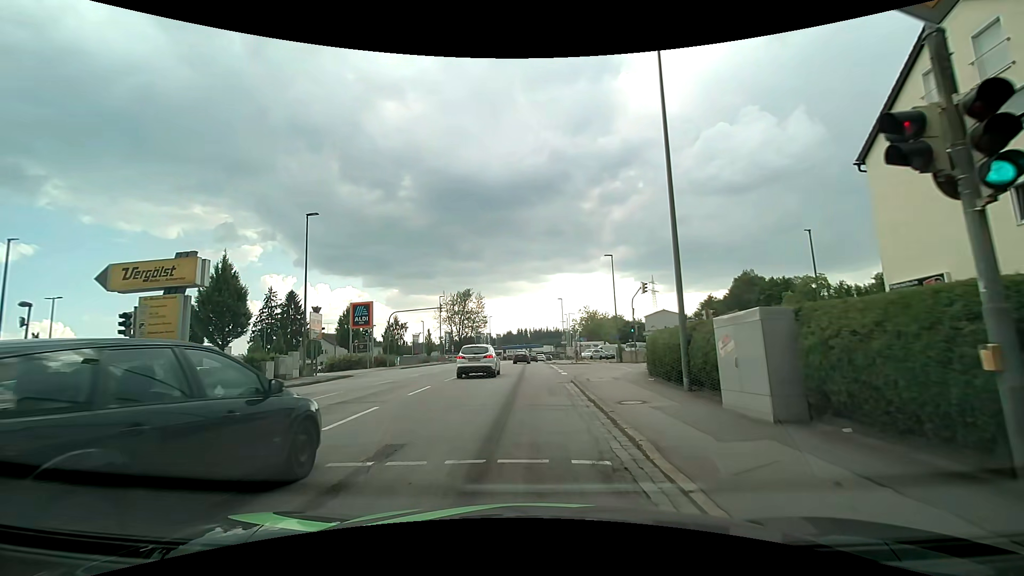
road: tertiary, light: Day
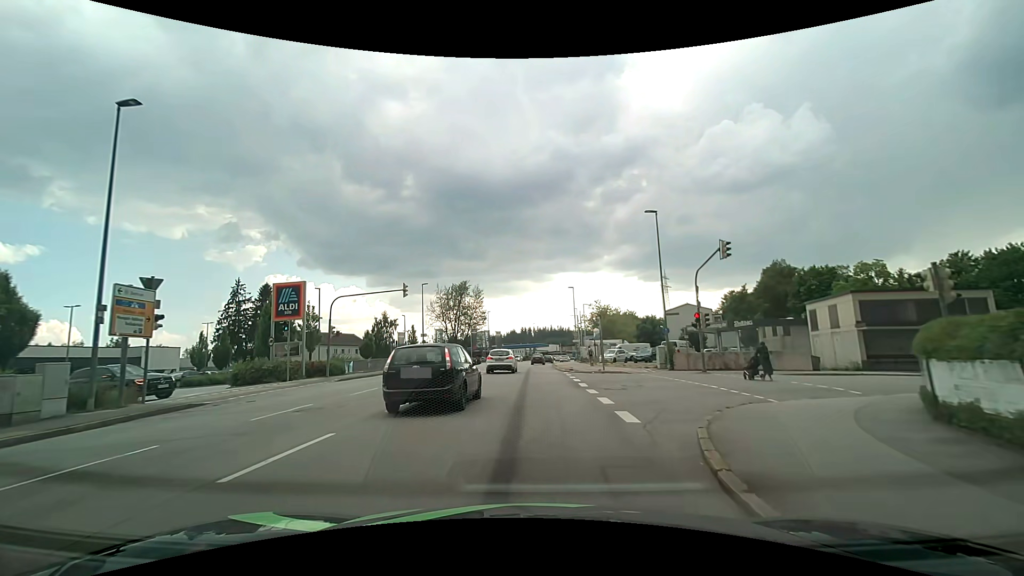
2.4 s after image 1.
(-0.4, +15.6) m; 0°
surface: asphalt
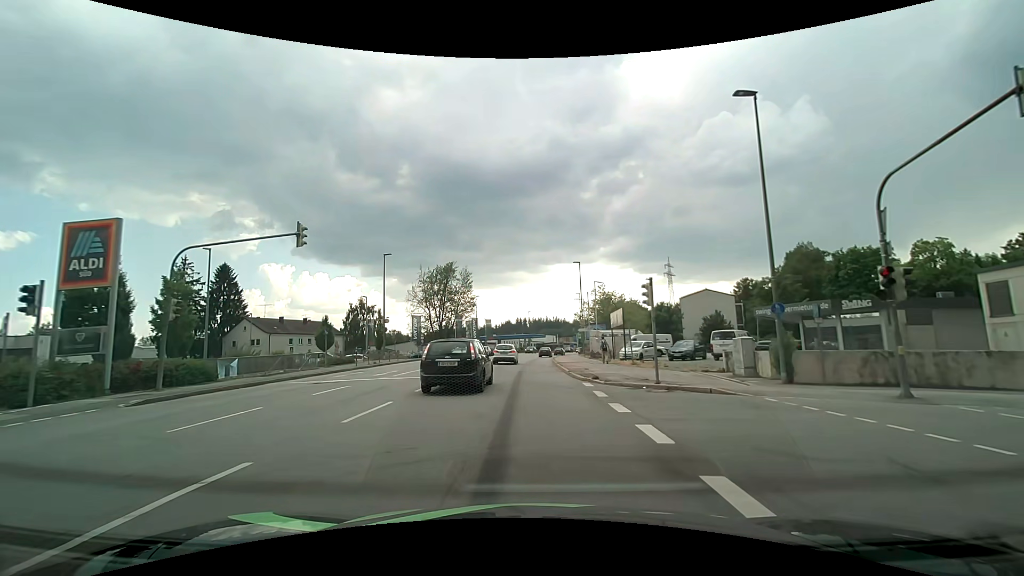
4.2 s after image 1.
(-0.2, +14.7) m; 0°
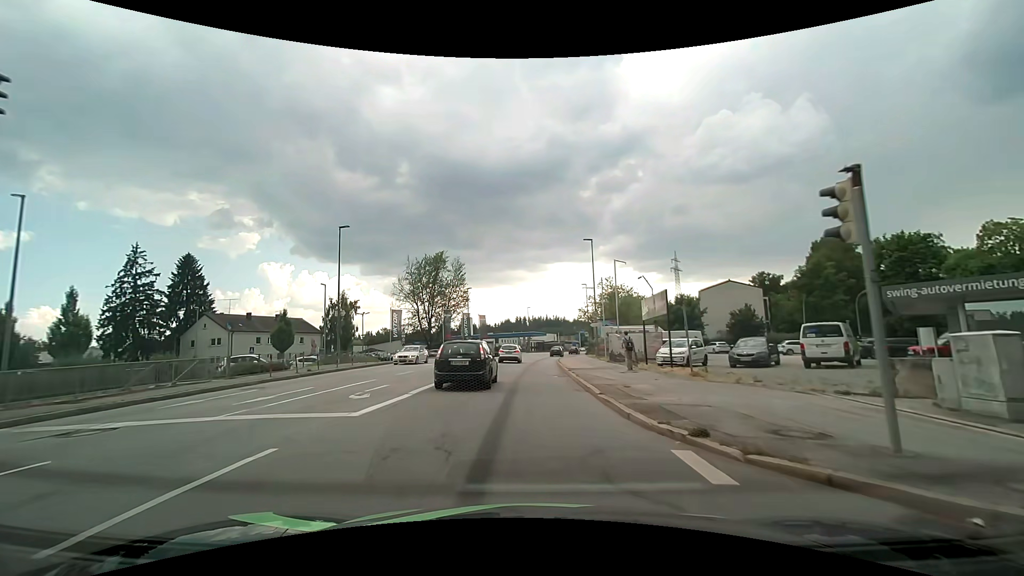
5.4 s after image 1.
(-0.1, +11.2) m; 0°
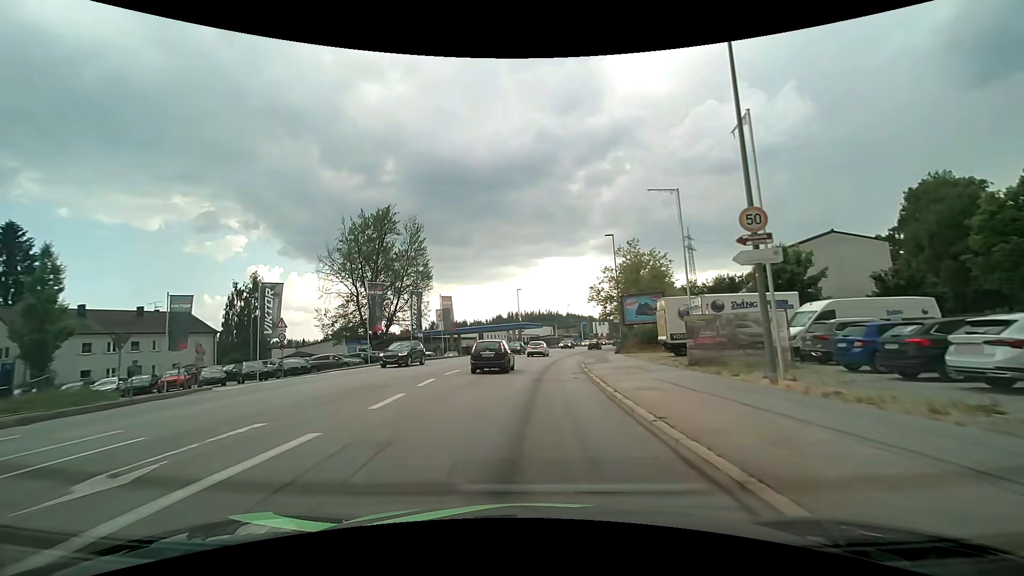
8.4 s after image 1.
(-0.2, +30.5) m; 0°
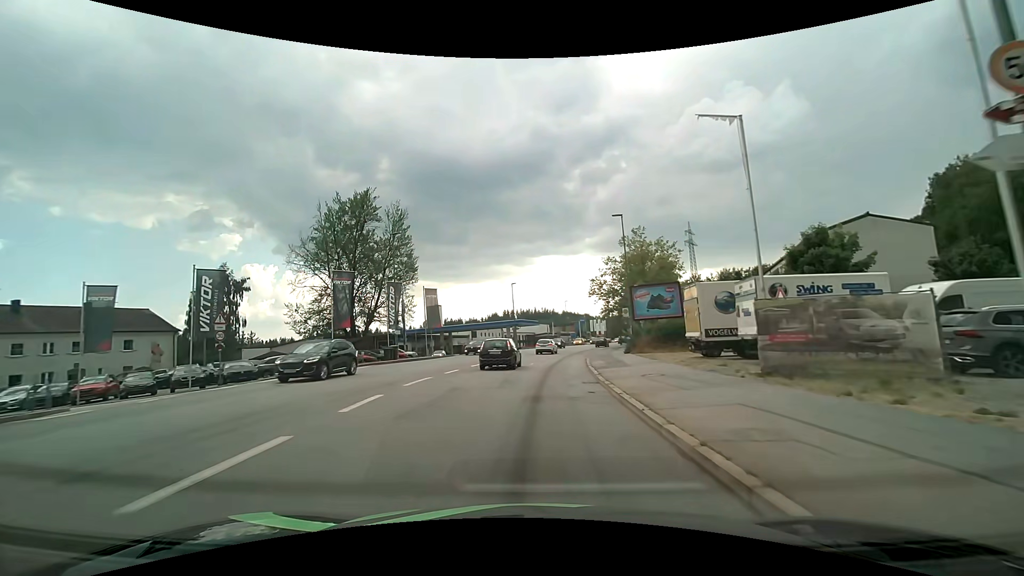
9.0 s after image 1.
(0.0, +6.4) m; 0°
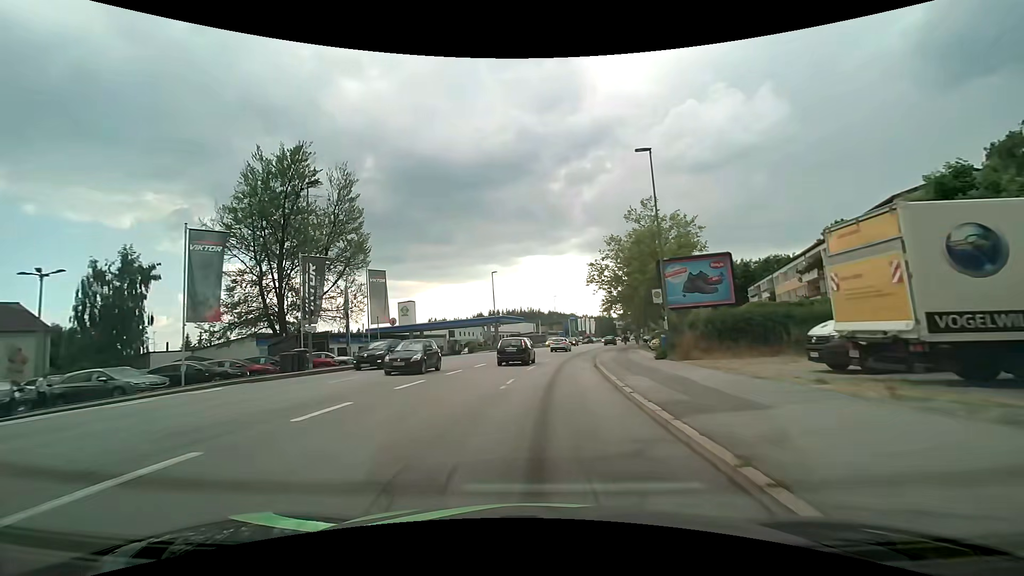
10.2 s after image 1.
(+0.2, +13.1) m; +2°
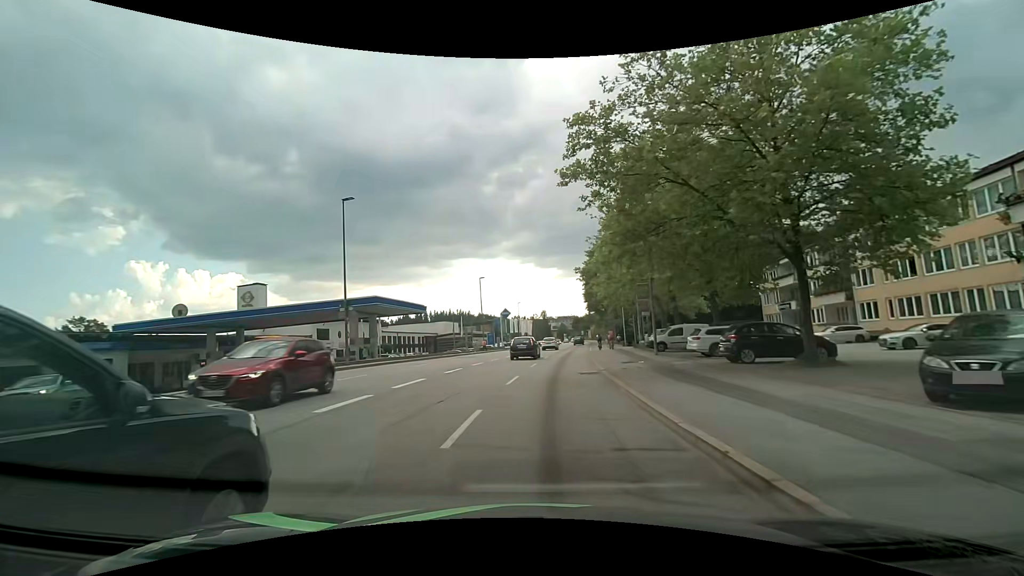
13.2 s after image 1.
(+2.0, +34.6) m; +8°
(0, +10) (+1, +20) (+2, +30) (+3, +40) (+4, +50) (+5, +60) (+6, +70) (+7, +80) (+9, +90) (+10, +99) m
